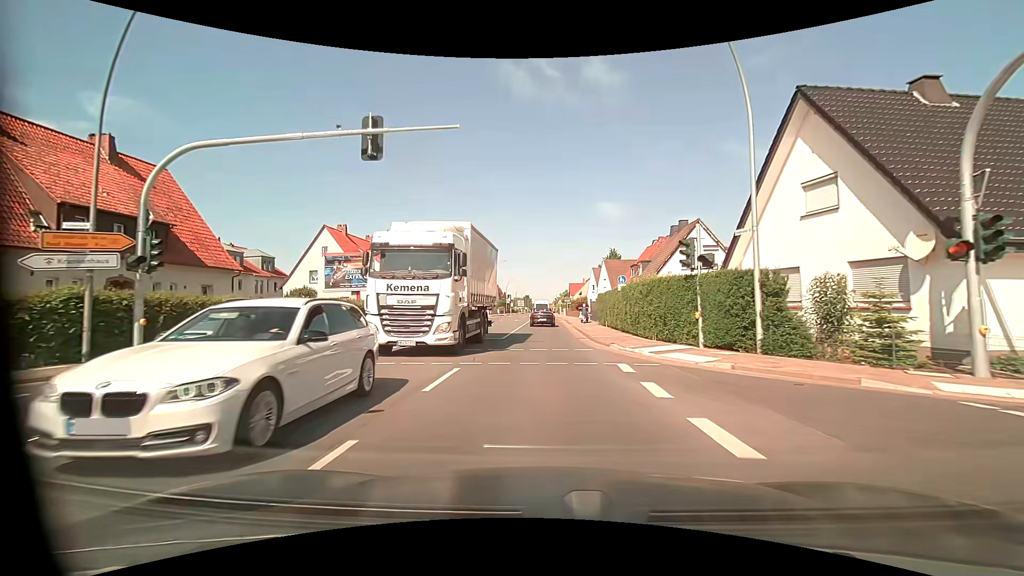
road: primary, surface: asphalt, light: Day
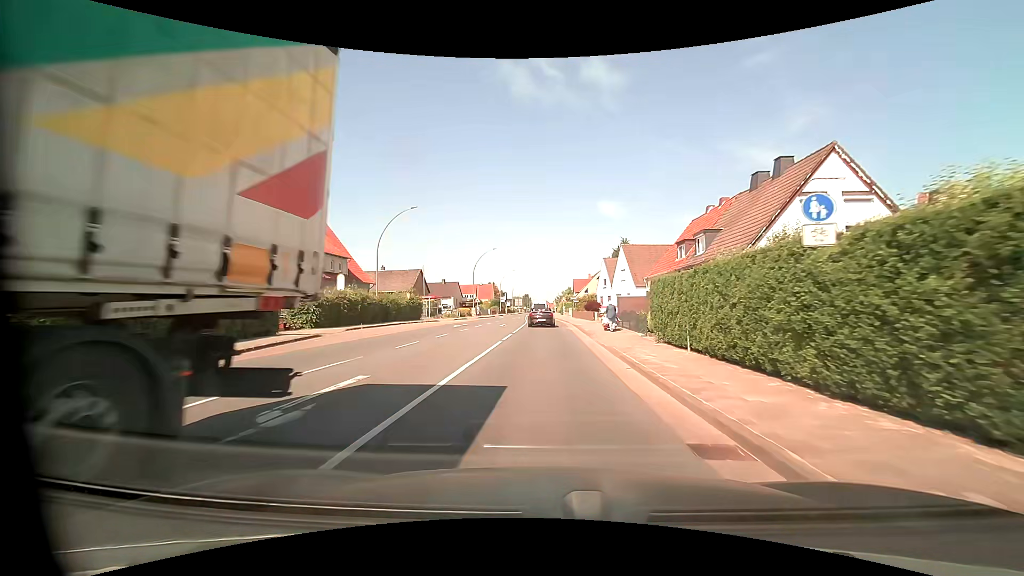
(0.0, +18.2) m; 0°
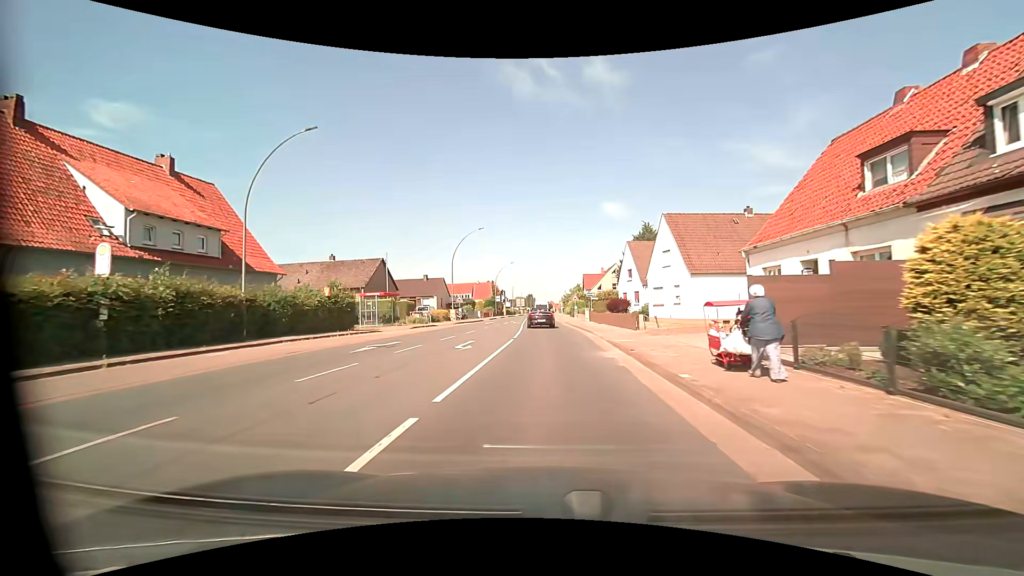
(-0.2, +19.5) m; -1°
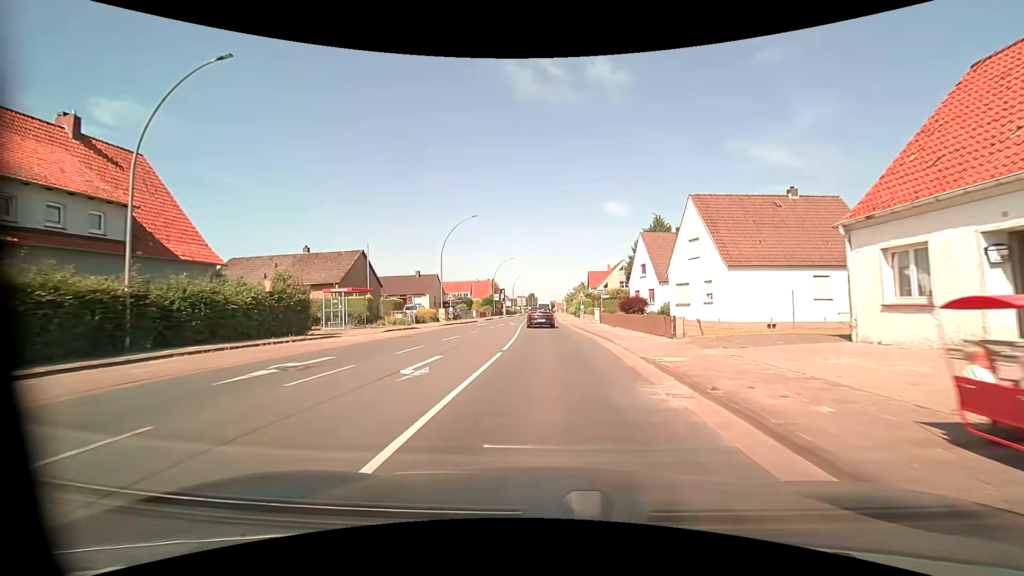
(0.0, +6.7) m; 0°
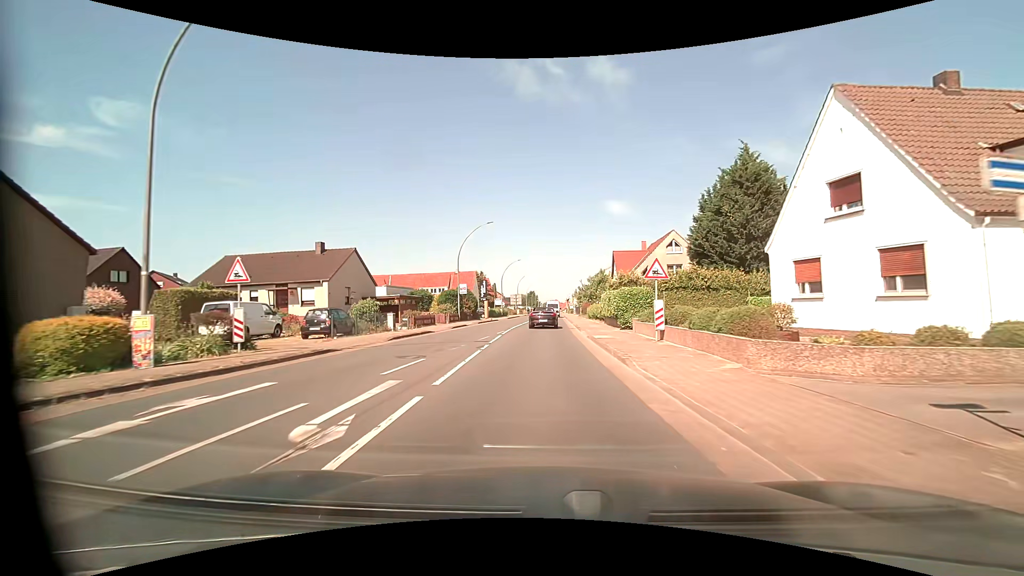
(0.0, +34.9) m; 0°
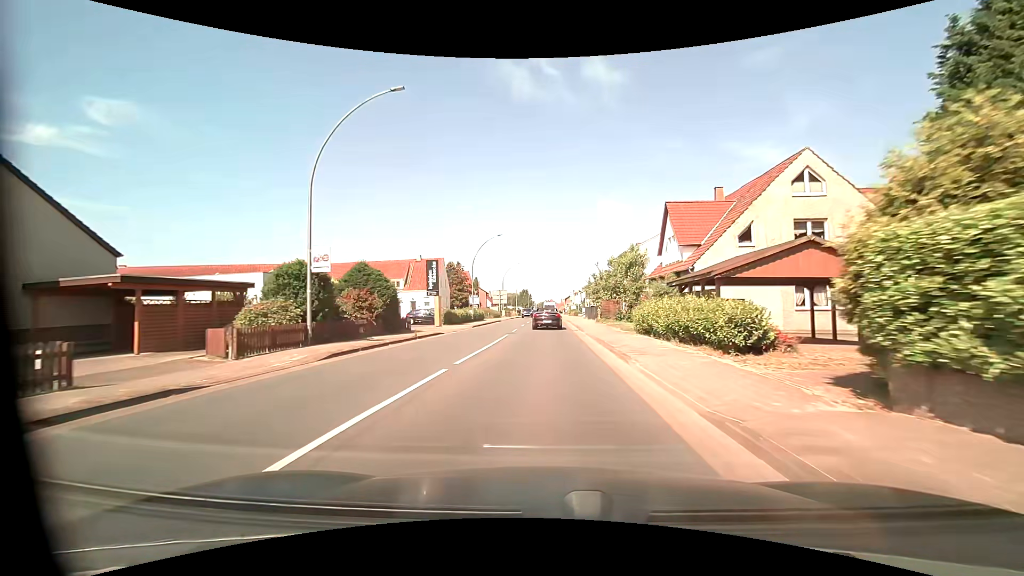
(+0.1, +29.9) m; 0°
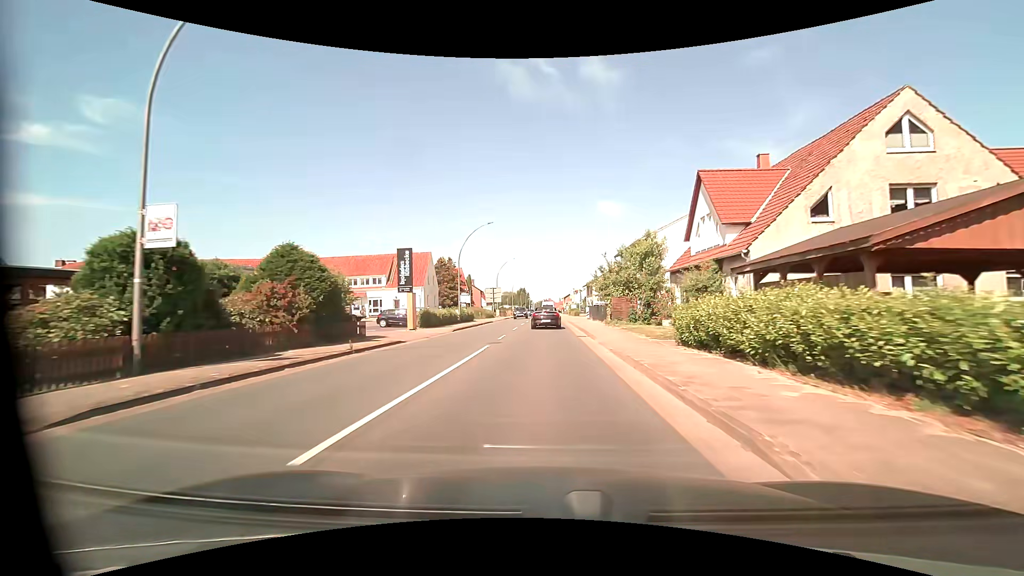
(0.0, +7.7) m; 0°
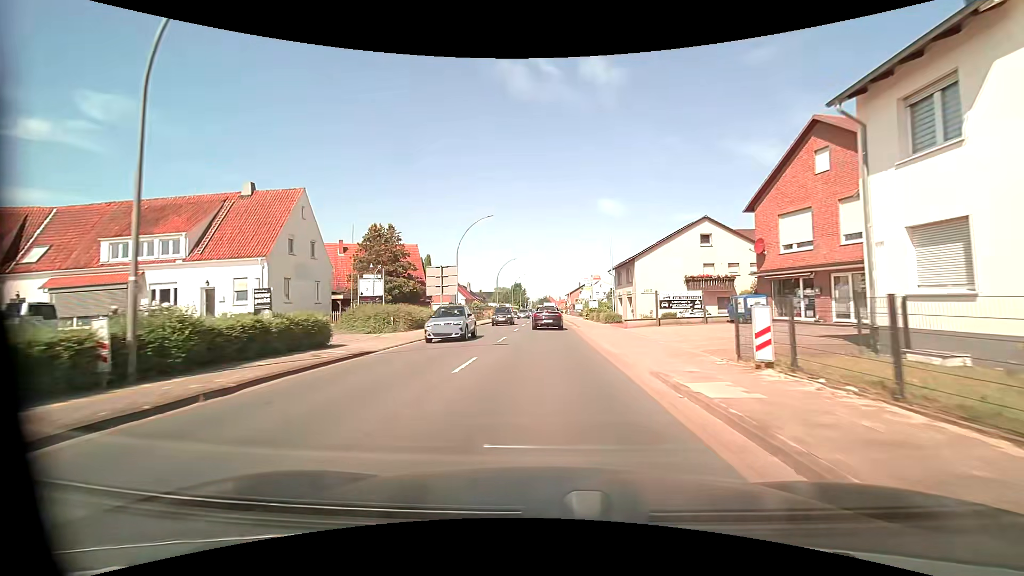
(+0.1, +38.8) m; 0°
(0, +10) (0, +20) (0, +30) (0, +40) (0, +50) (0, +60) (0, +70) (0, +80) (0, +90) (0, +100) m
